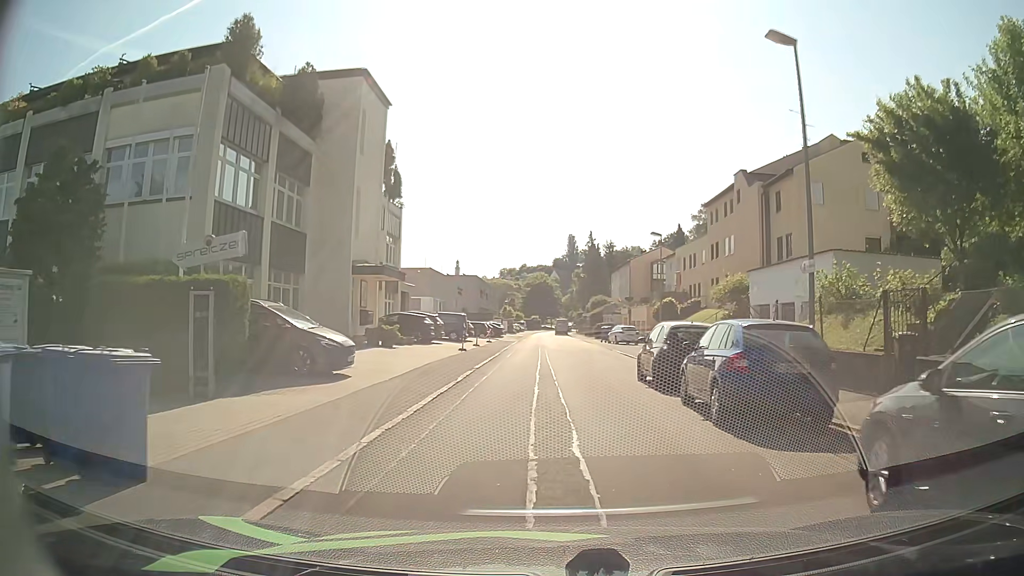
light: Day
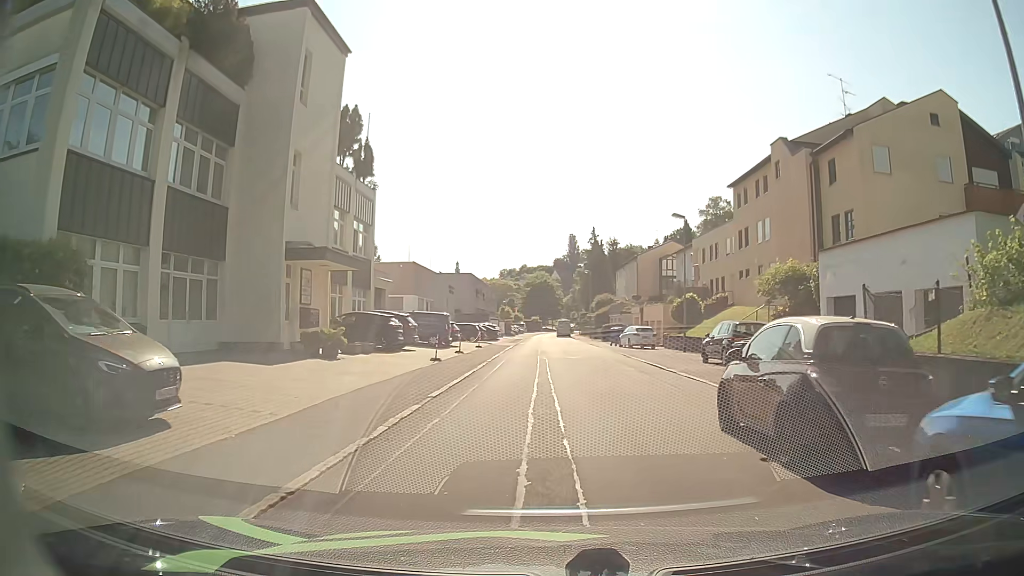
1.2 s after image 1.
(+0.1, +8.1) m; 0°
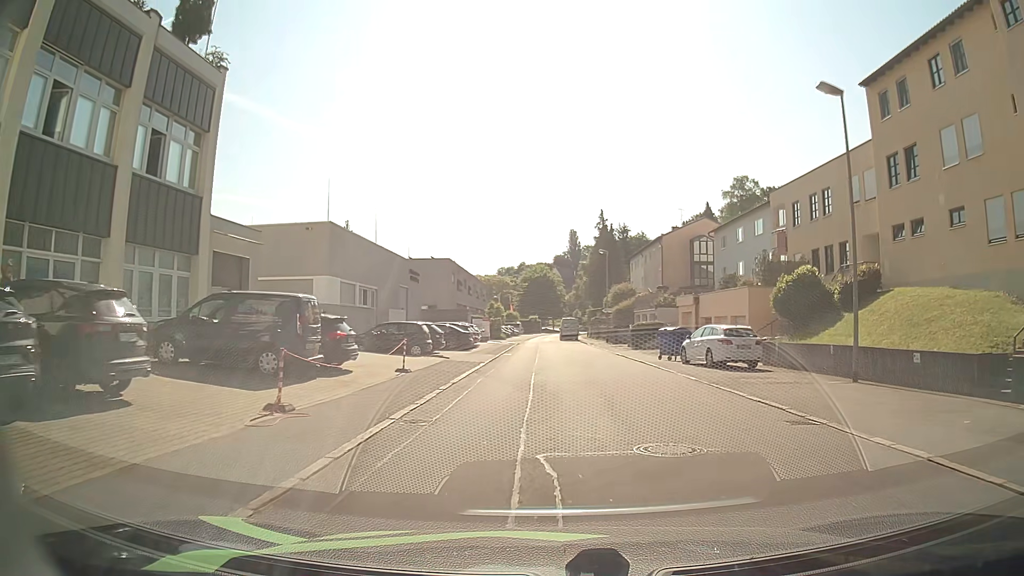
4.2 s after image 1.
(-0.2, +22.2) m; 0°
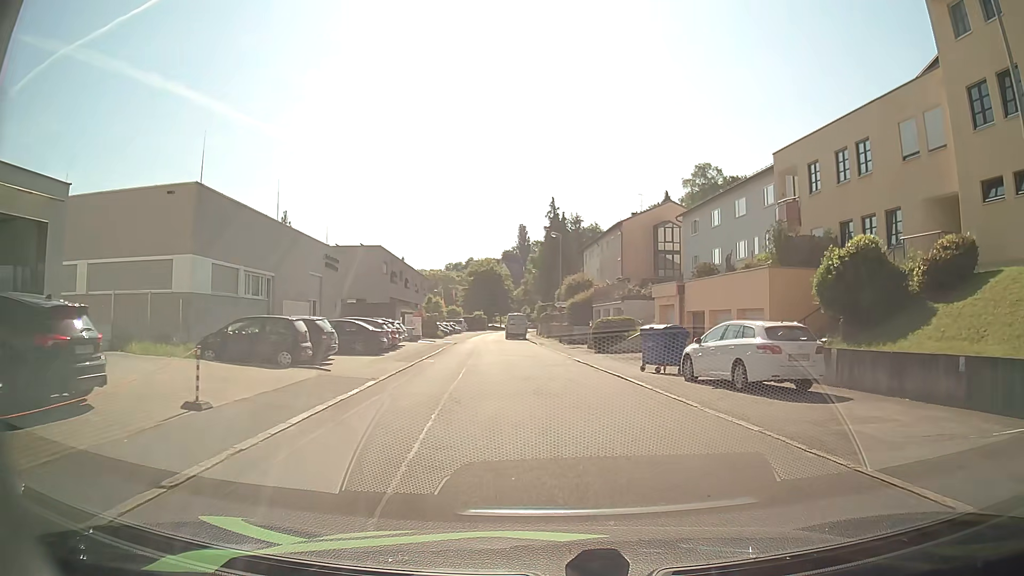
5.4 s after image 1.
(+0.3, +9.3) m; +3°
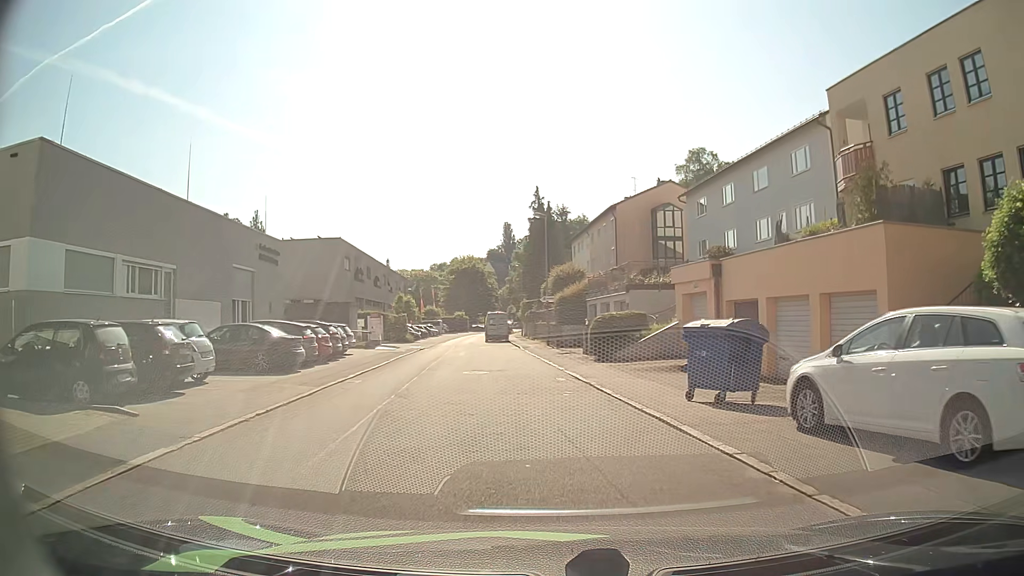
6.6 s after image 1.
(+0.2, +8.6) m; +1°
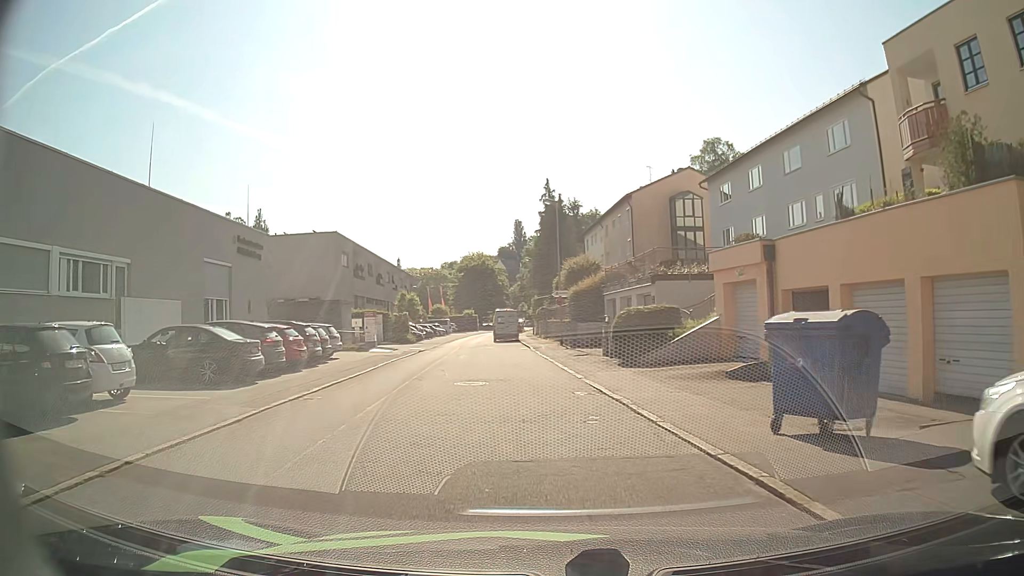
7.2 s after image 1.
(0.0, +4.1) m; 0°
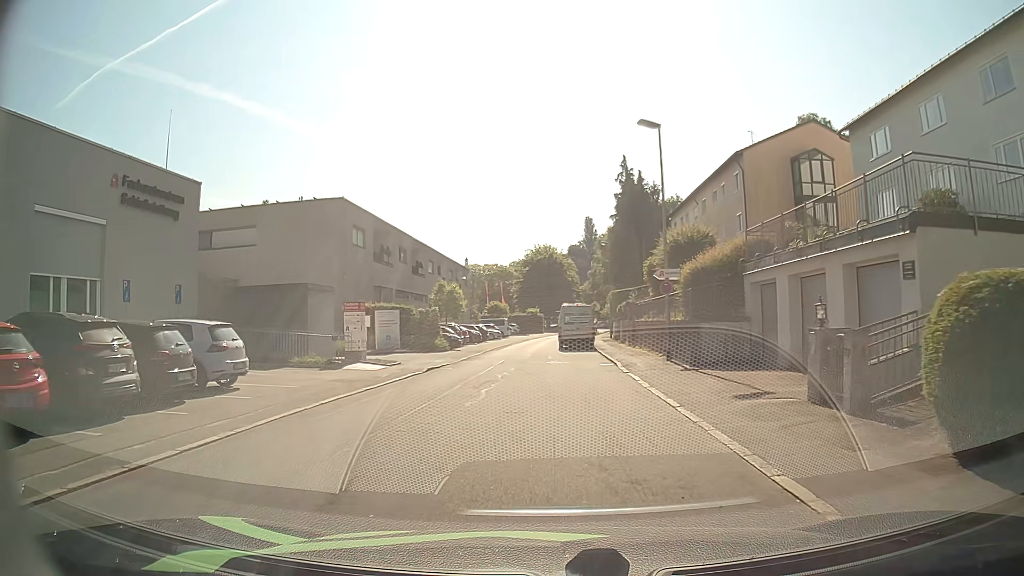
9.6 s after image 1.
(-0.9, +14.9) m; -6°
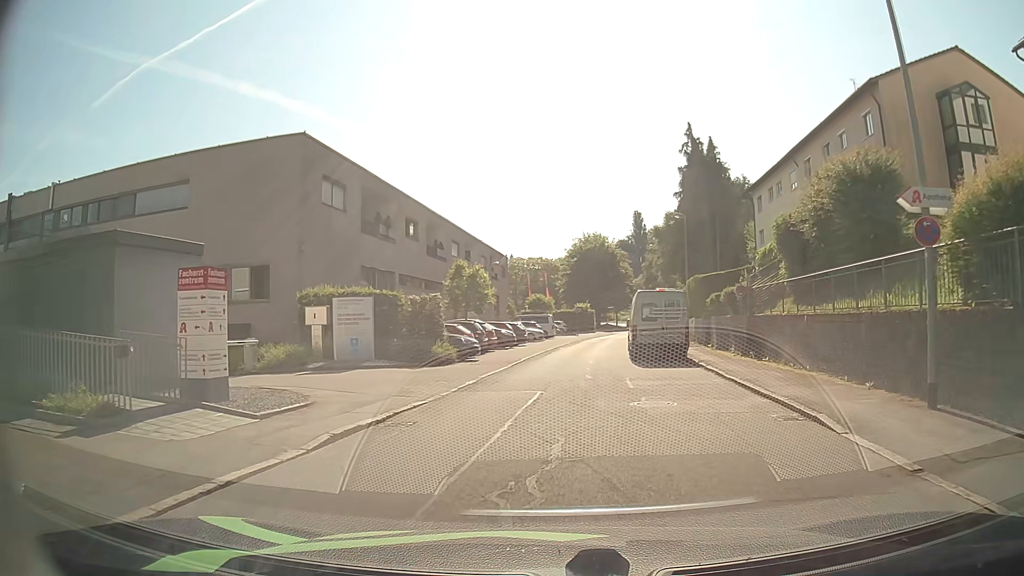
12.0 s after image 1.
(-0.5, +13.8) m; -4°
